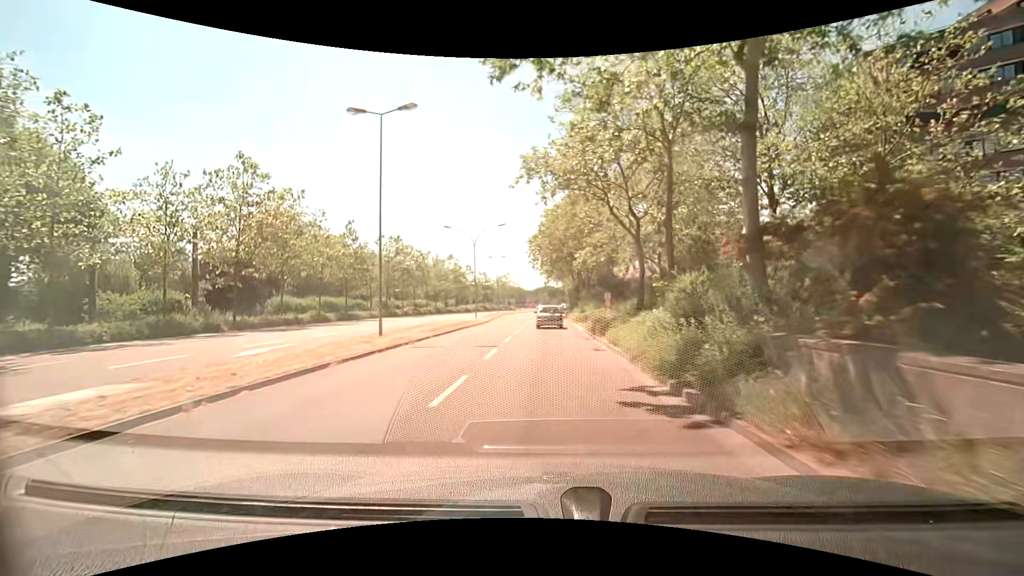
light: Day
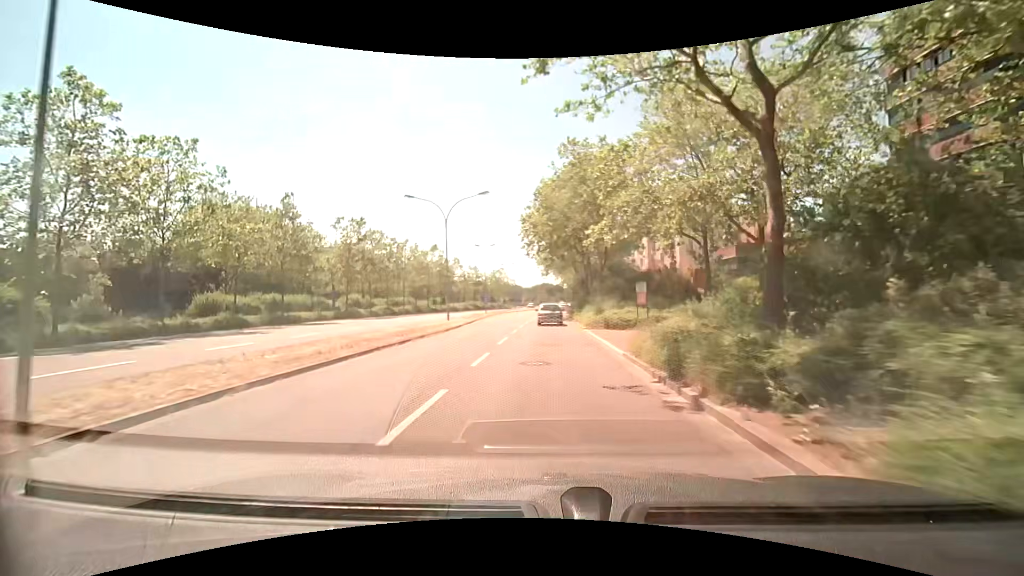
(+0.1, +13.9) m; 0°
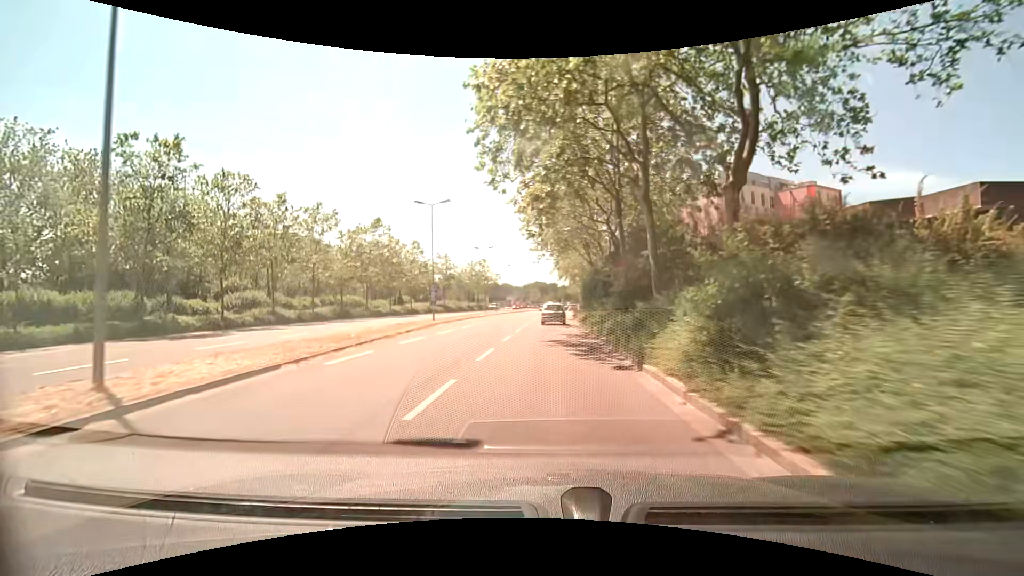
(+0.1, +29.1) m; +1°
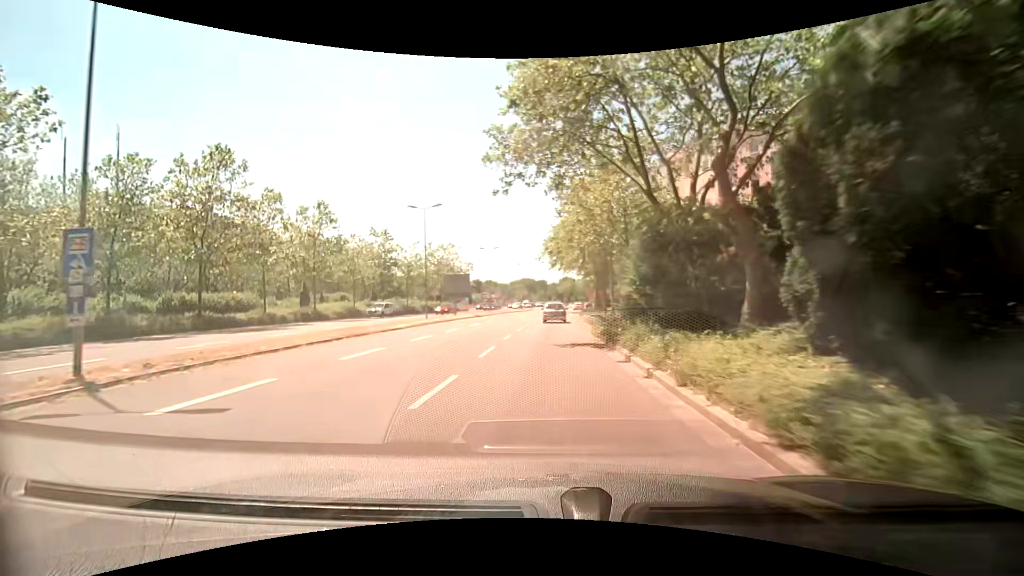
(+0.3, +29.3) m; +2°
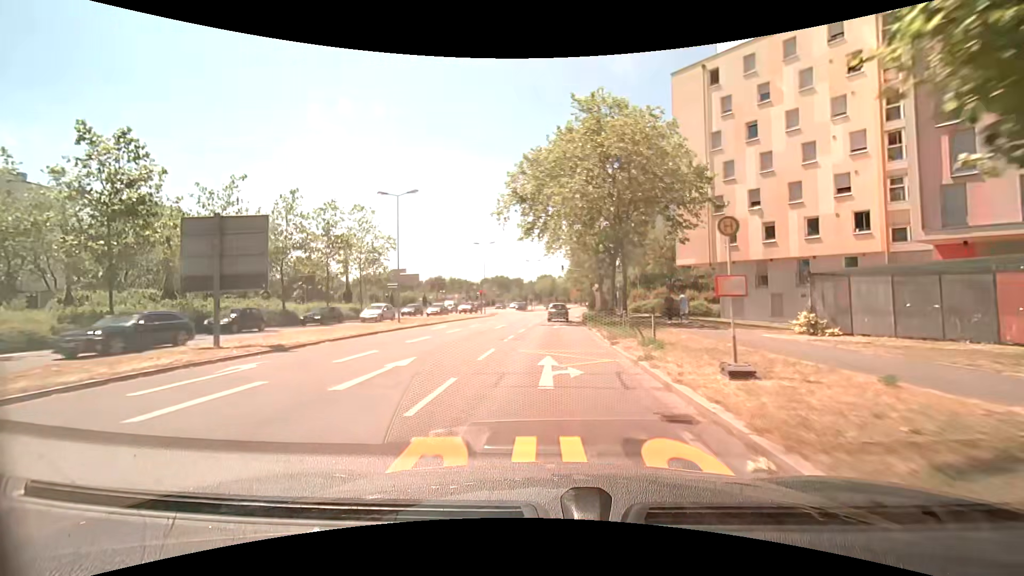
(+0.2, +36.2) m; +2°
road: secondary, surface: asphalt
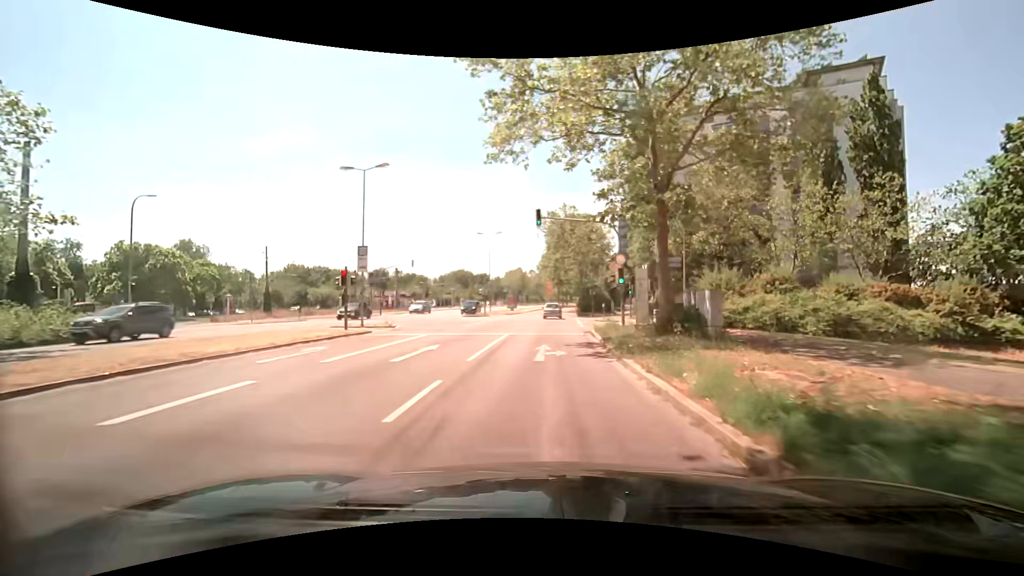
(+0.6, +36.1) m; +2°
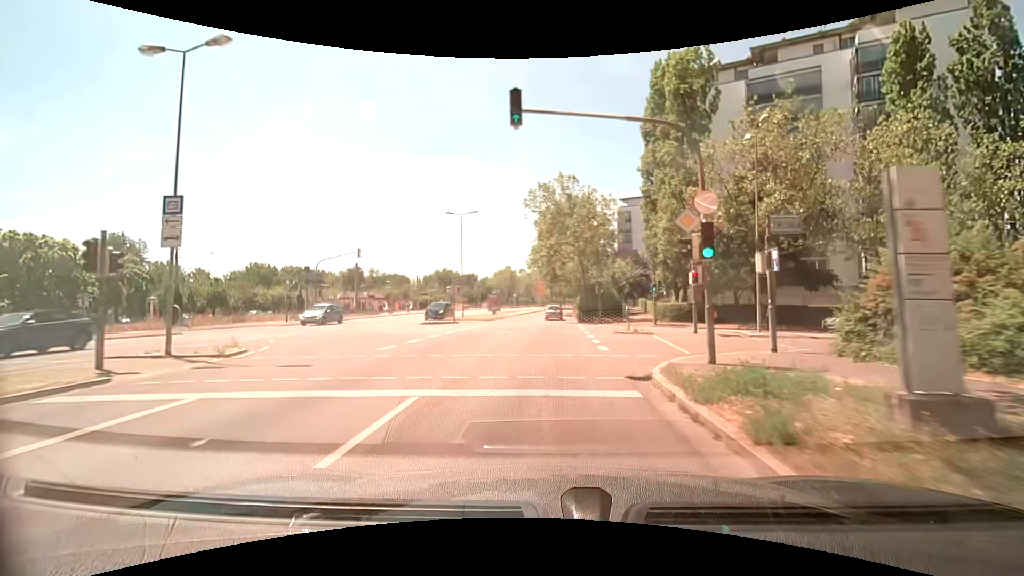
(+0.2, +14.3) m; +1°
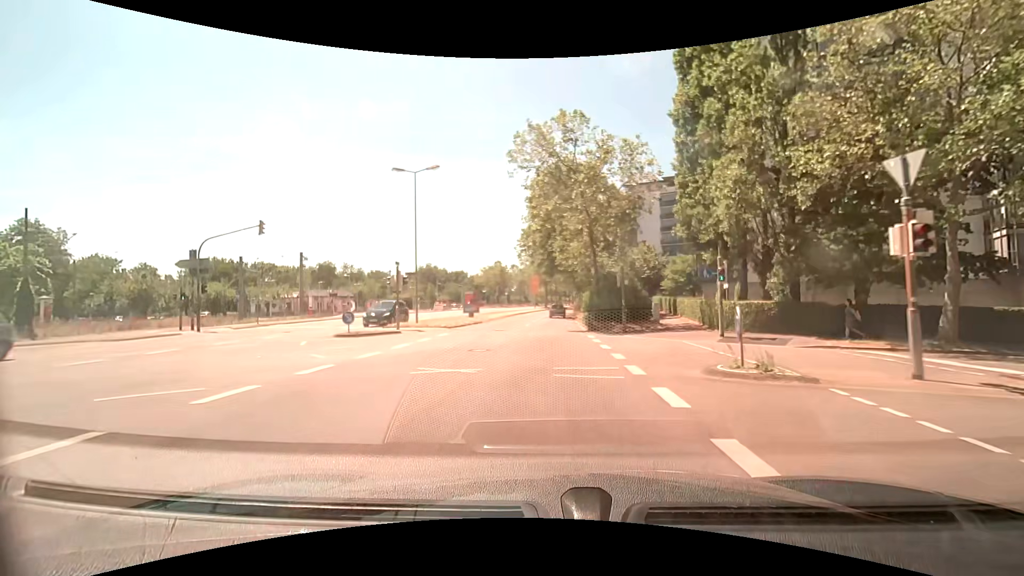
(0.0, +14.2) m; 0°
(0, +10) (0, +20) (0, +30) (+1, +40) (+1, +50) (+2, +60) (+2, +70) (+3, +80) (+4, +90) (+6, +100) m
